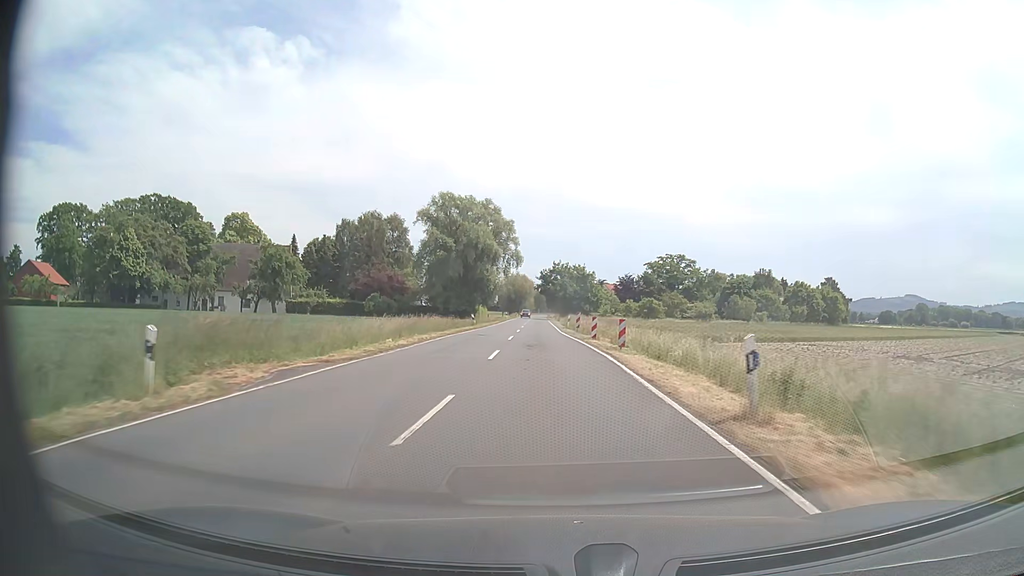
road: secondary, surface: asphalt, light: Day
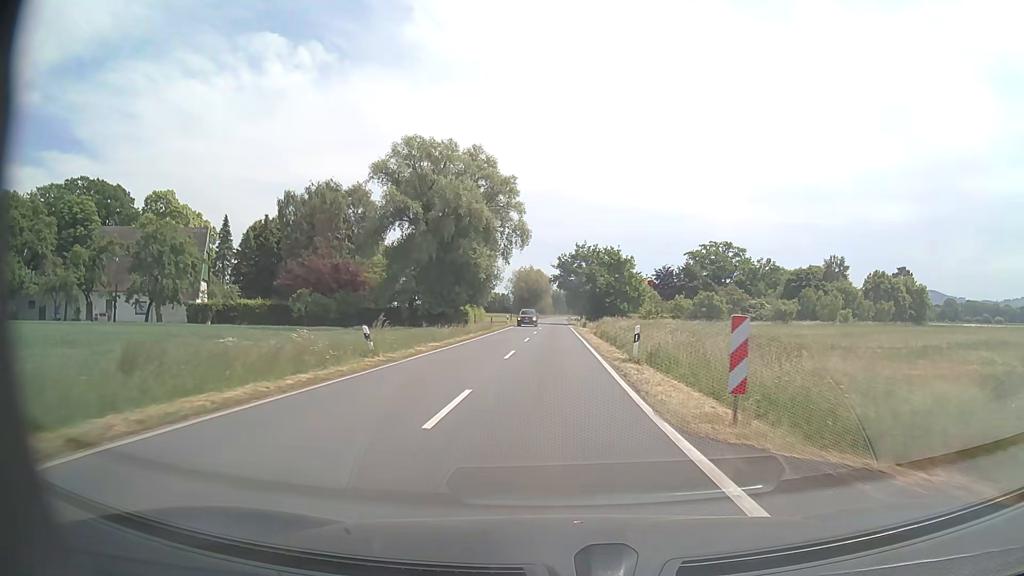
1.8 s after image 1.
(-0.8, +34.9) m; -2°
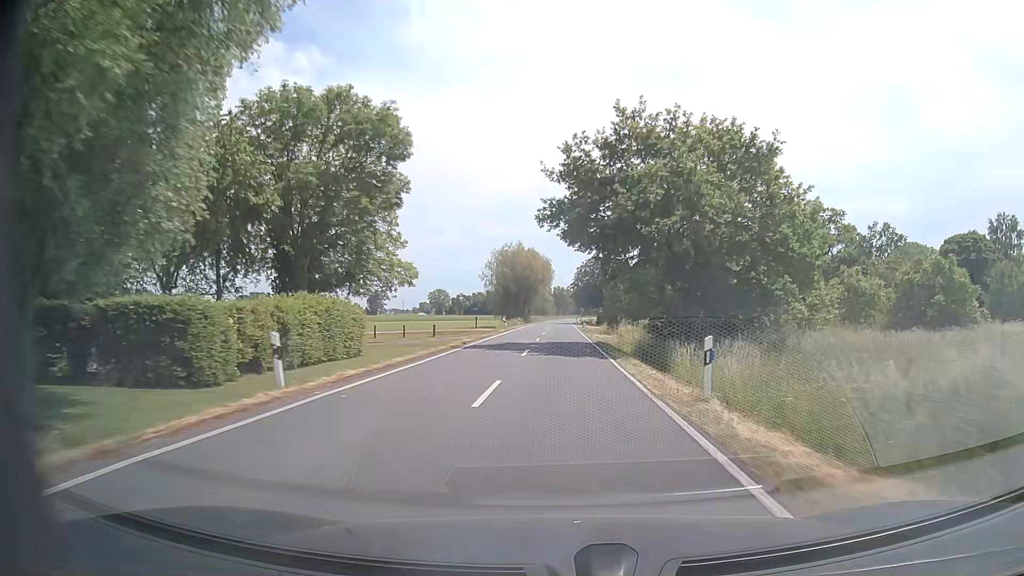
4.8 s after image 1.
(-0.2, +58.2) m; 0°
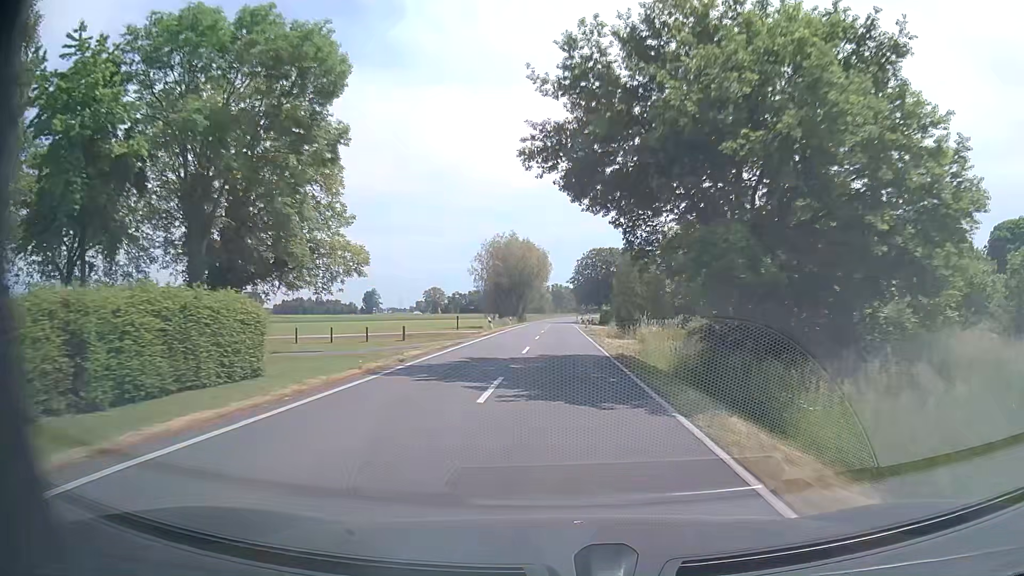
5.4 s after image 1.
(0.0, +11.7) m; 0°
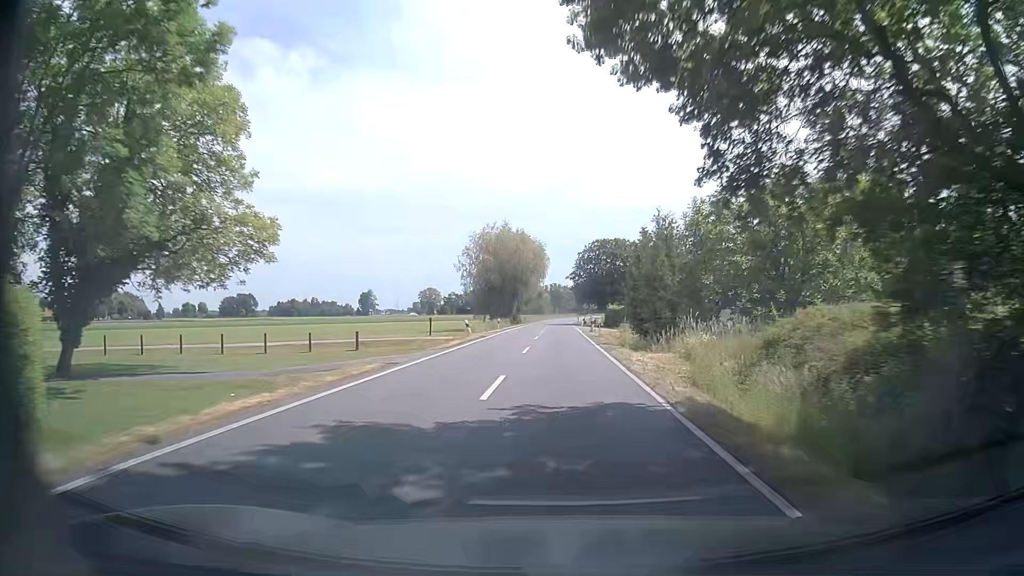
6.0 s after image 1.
(0.0, +11.7) m; 0°
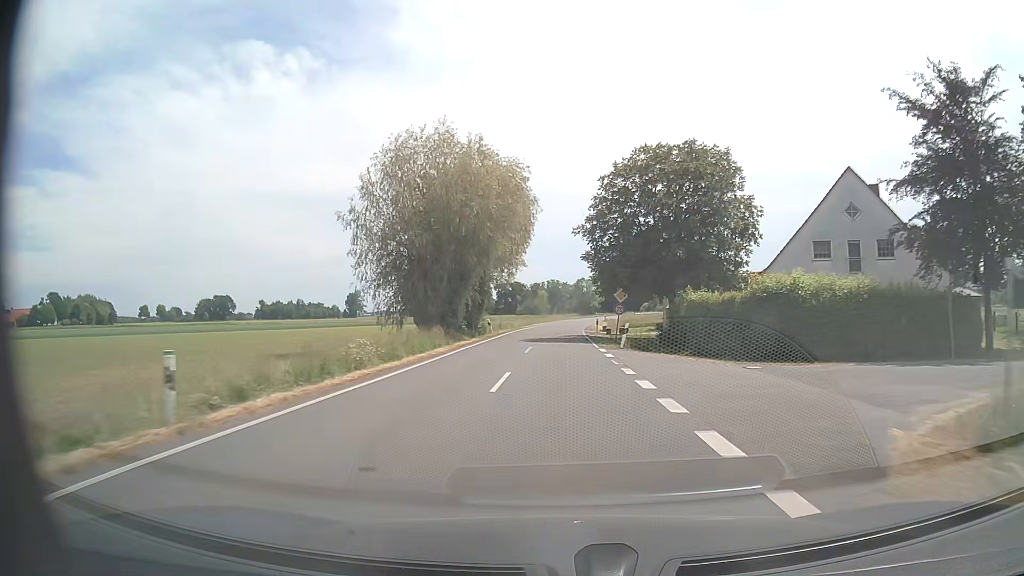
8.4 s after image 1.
(+0.3, +46.7) m; 0°
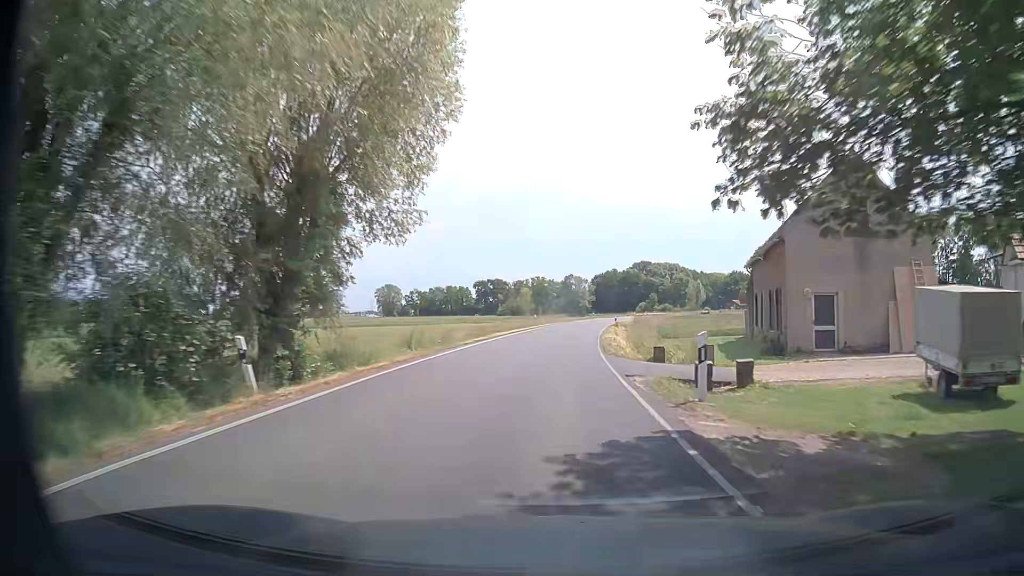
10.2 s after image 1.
(+0.3, +35.0) m; +1°
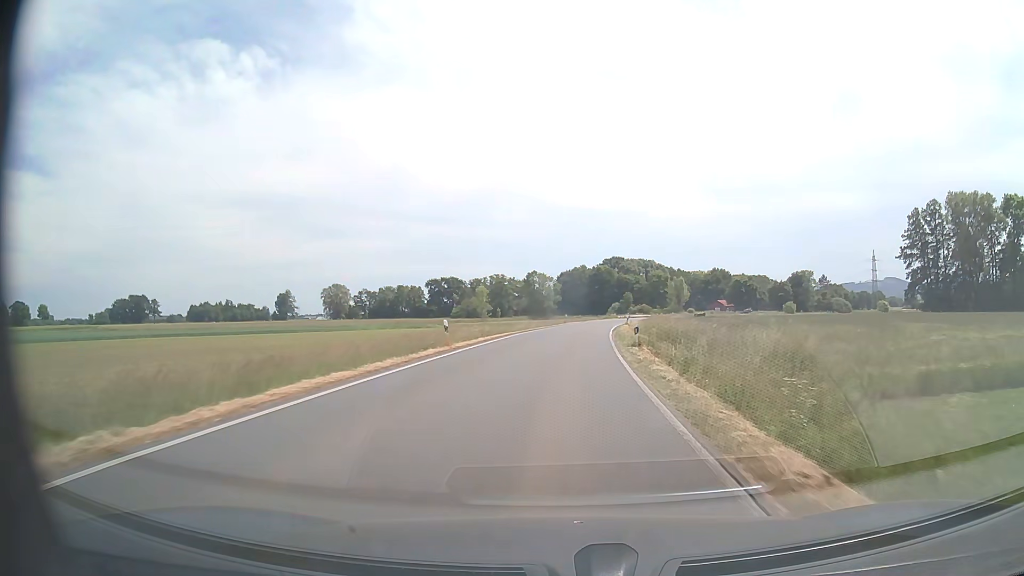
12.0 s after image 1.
(+0.8, +34.9) m; +3°
(0, +10) (0, +20) (+1, +30) (+2, +40) (+3, +50) (+4, +60) (+5, +70) (+6, +80) (+8, +90) (+10, +99) m
